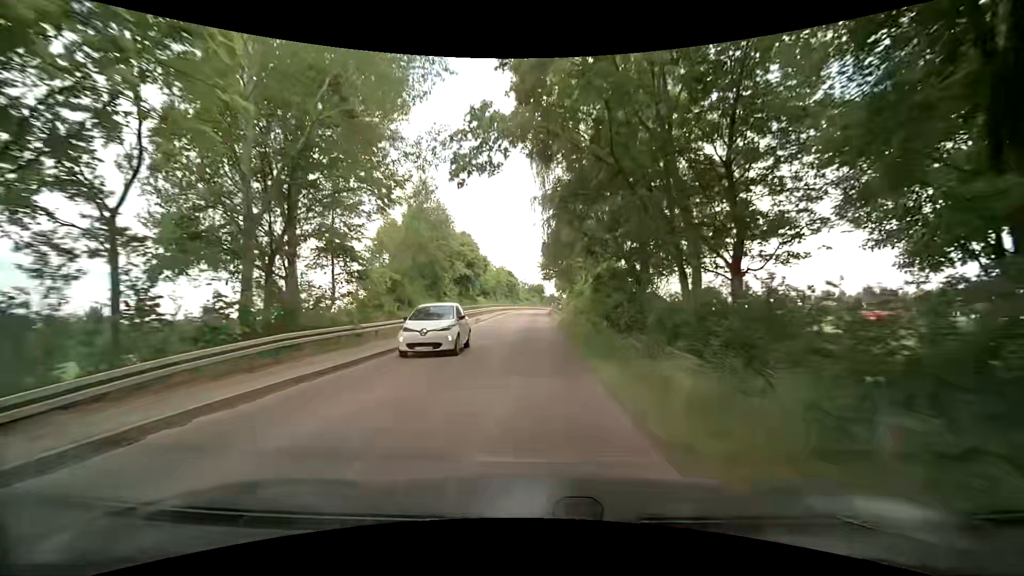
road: unclassified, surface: asphalt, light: Day
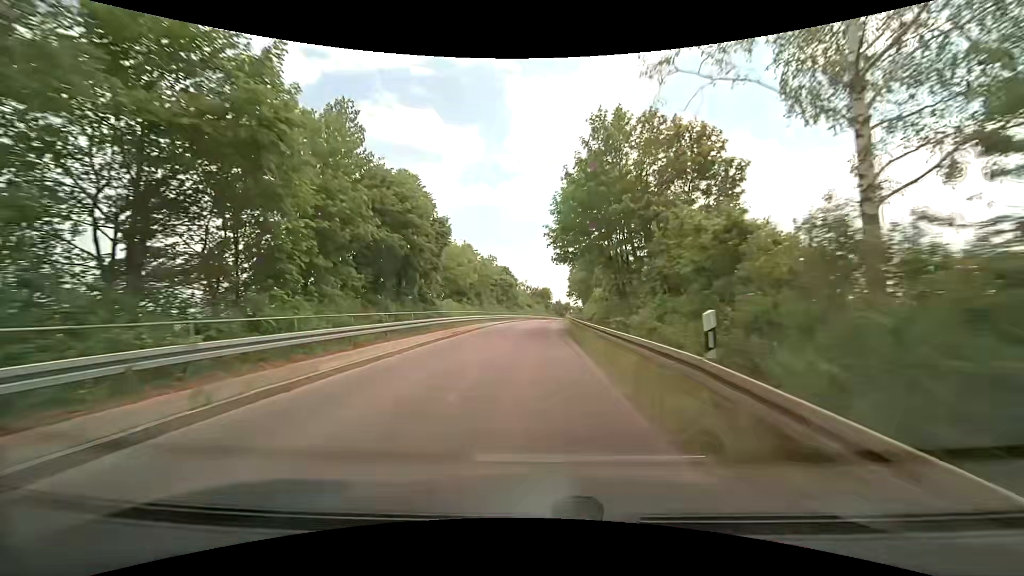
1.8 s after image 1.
(-0.5, +32.0) m; -1°
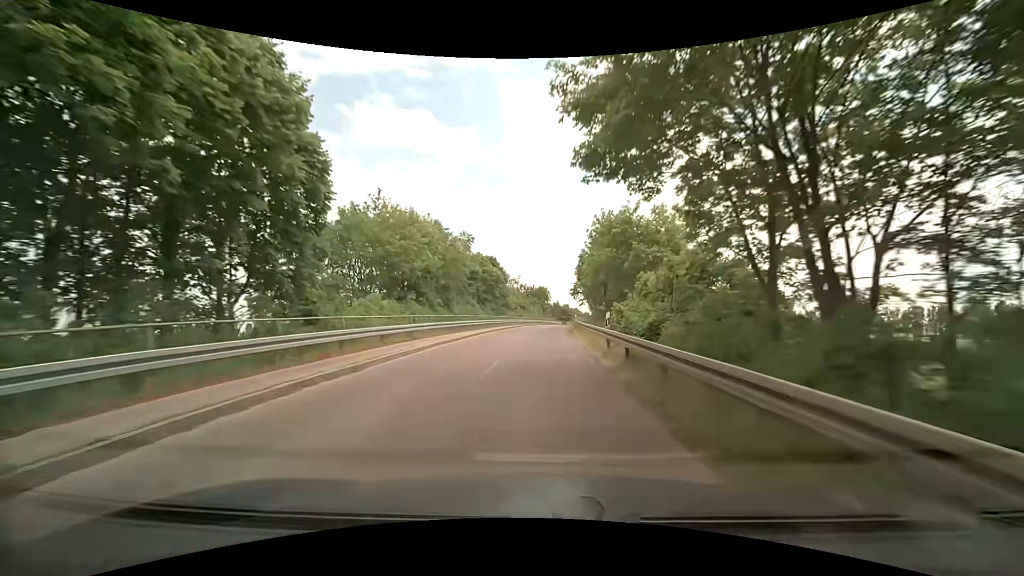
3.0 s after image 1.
(0.0, +21.2) m; 0°
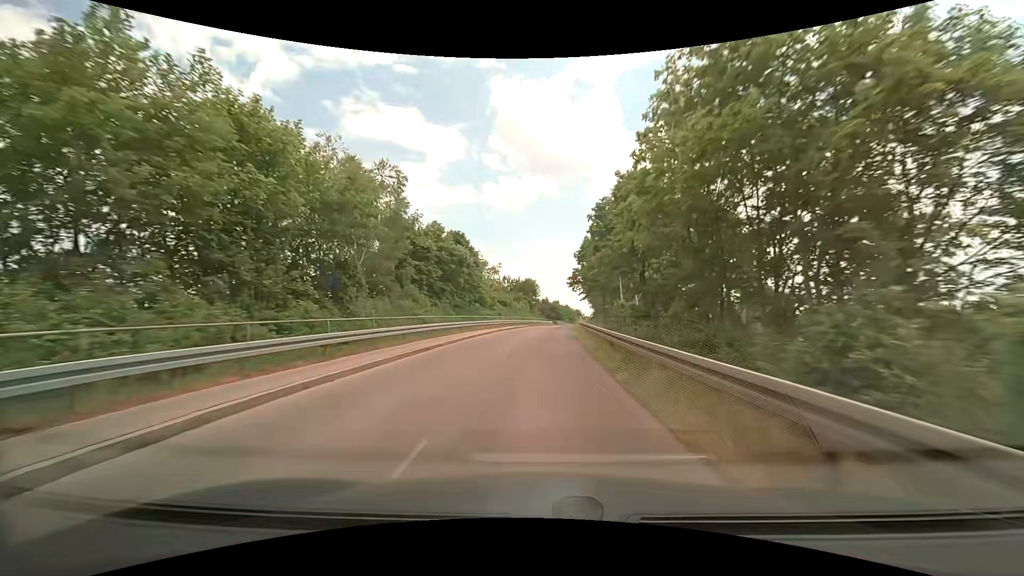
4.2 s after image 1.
(+0.2, +21.1) m; +1°
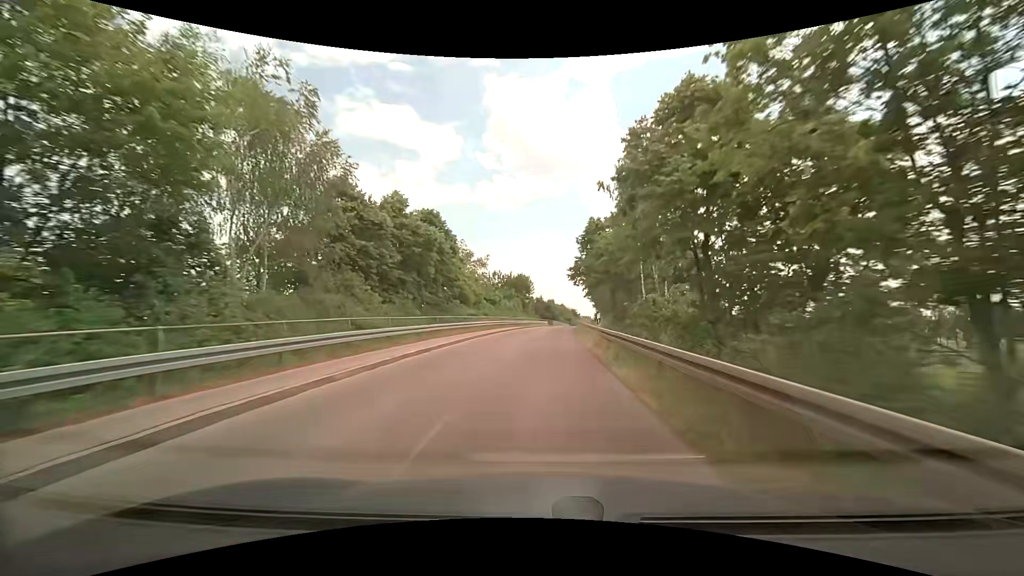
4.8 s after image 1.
(+0.1, +10.6) m; +1°
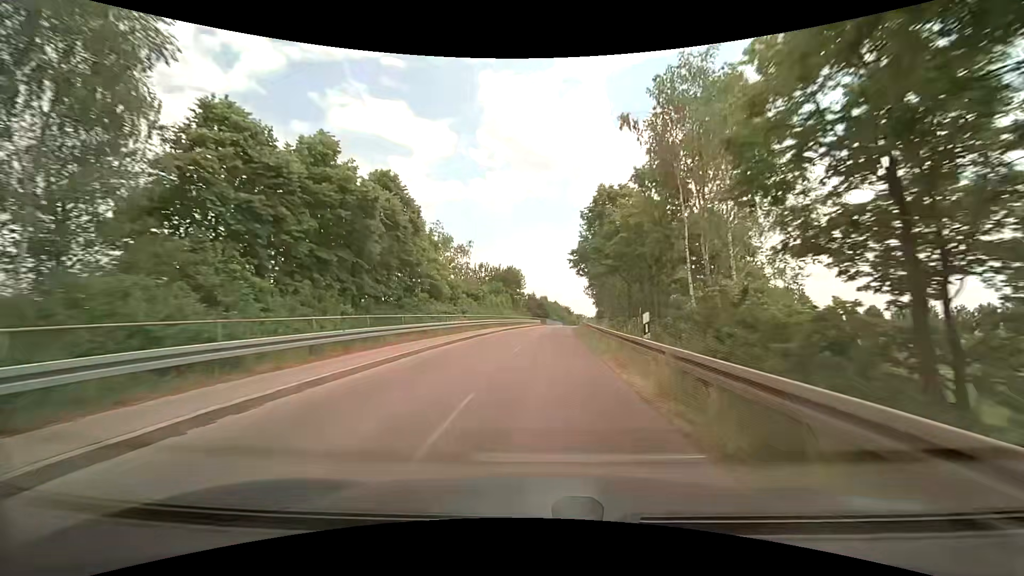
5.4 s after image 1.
(+0.1, +10.6) m; 0°
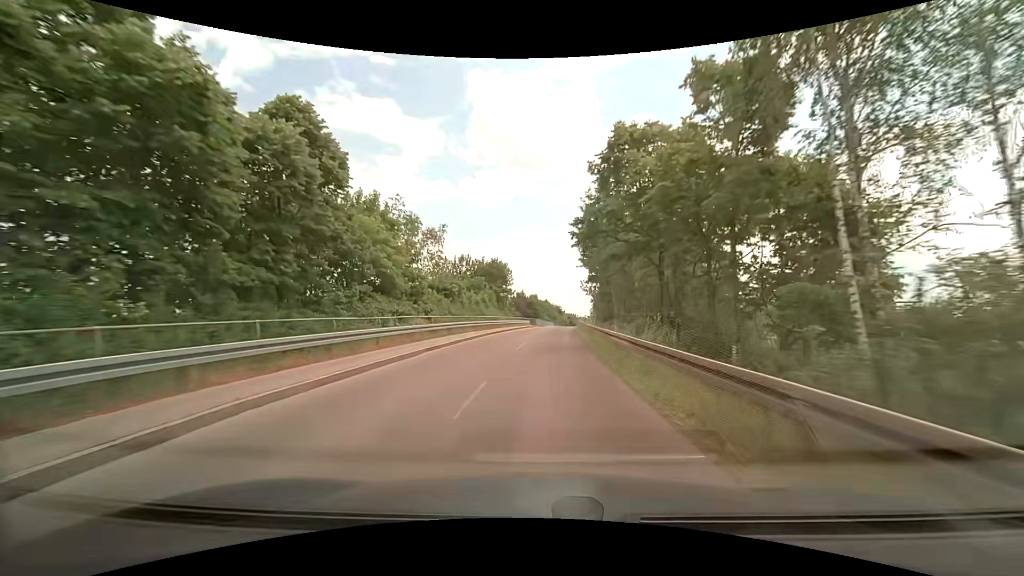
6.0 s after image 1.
(+0.2, +10.6) m; +2°
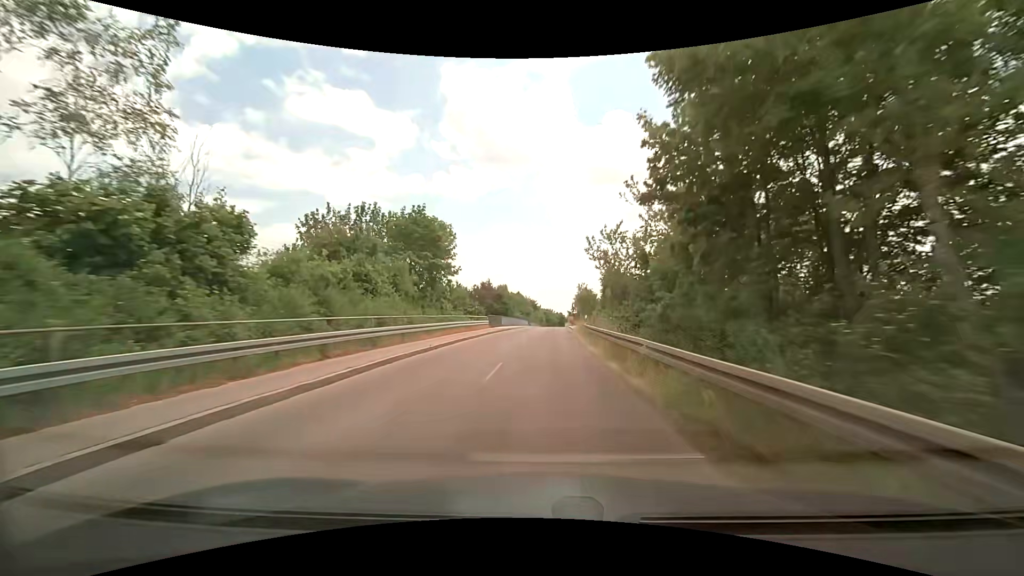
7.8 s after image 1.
(+0.9, +32.6) m; +3°
(0, +10) (0, +20) (+1, +30) (+1, +40) (+2, +50) (+2, +60) (+2, +70) (+3, +80) (+3, +90) (+4, +100) m
